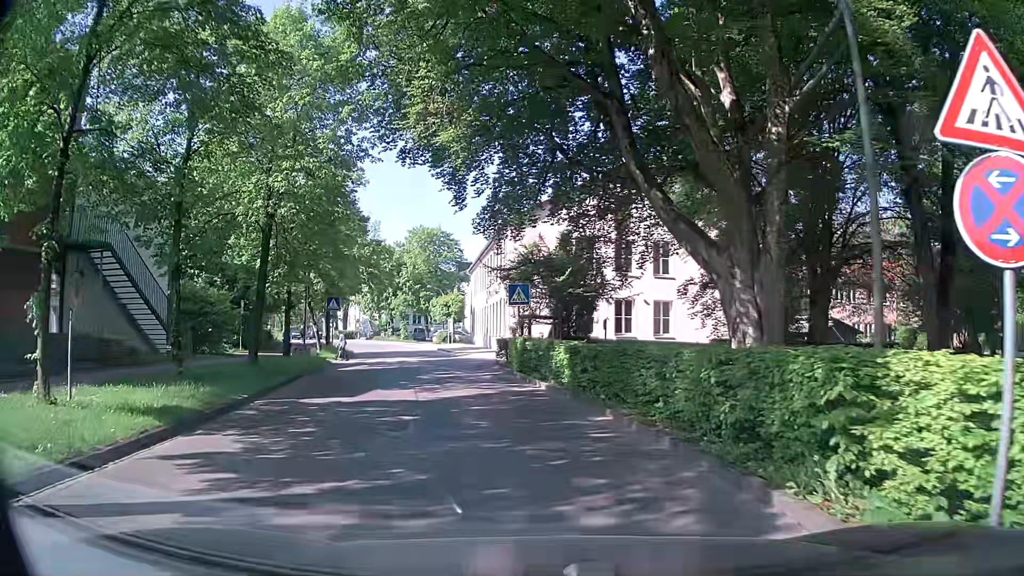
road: residential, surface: asphalt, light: Day
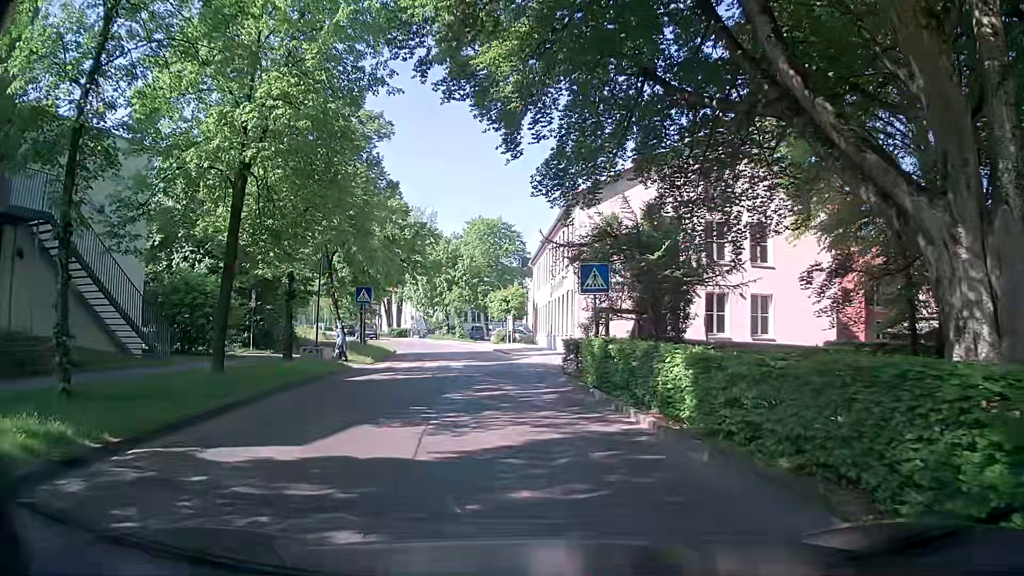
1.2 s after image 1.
(-0.1, +6.6) m; -4°
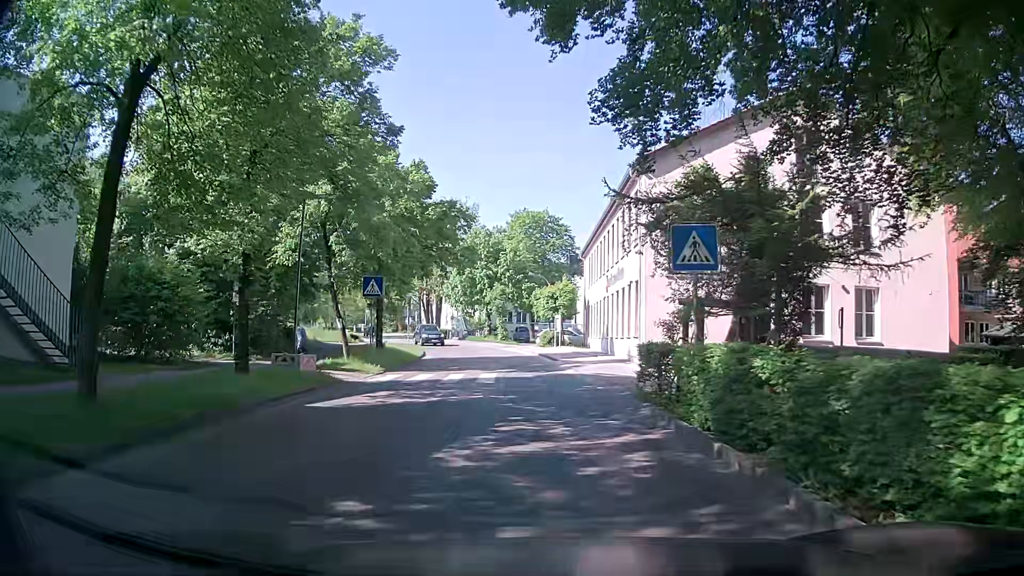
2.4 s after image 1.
(-0.2, +6.5) m; -2°
